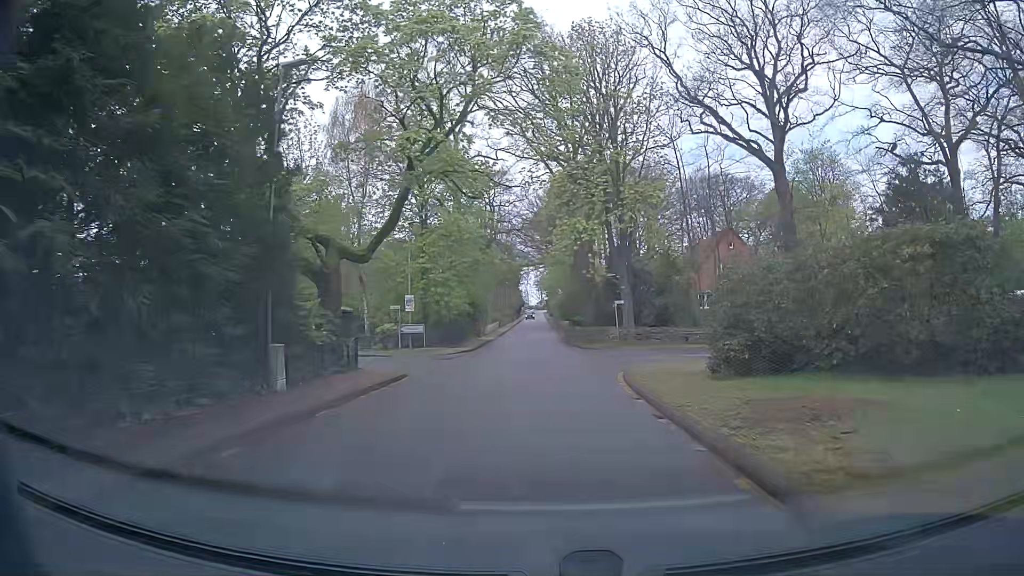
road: unclassified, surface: asphalt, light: Day
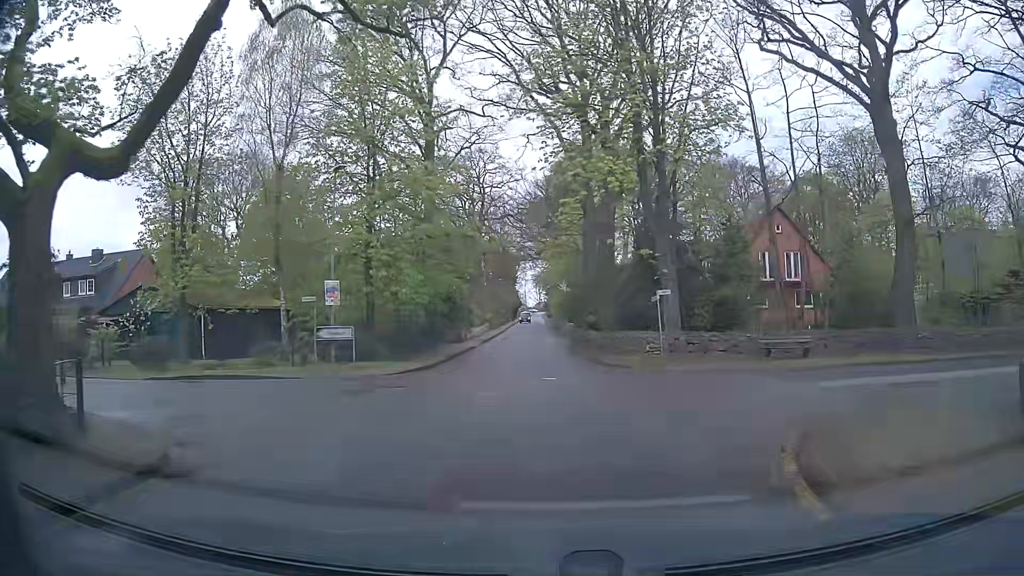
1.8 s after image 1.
(-0.1, +13.3) m; -1°
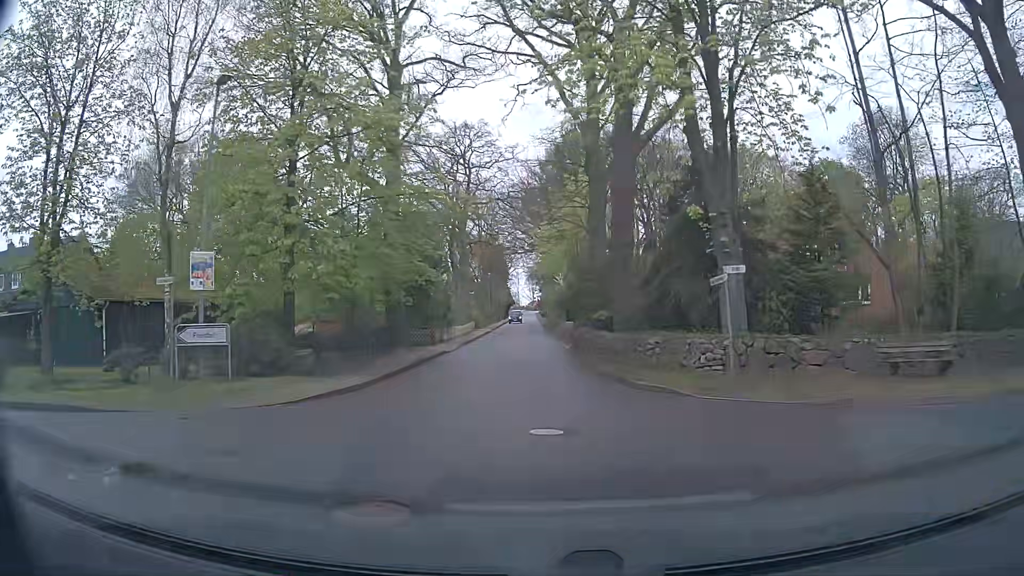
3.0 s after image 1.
(+0.1, +8.9) m; +1°
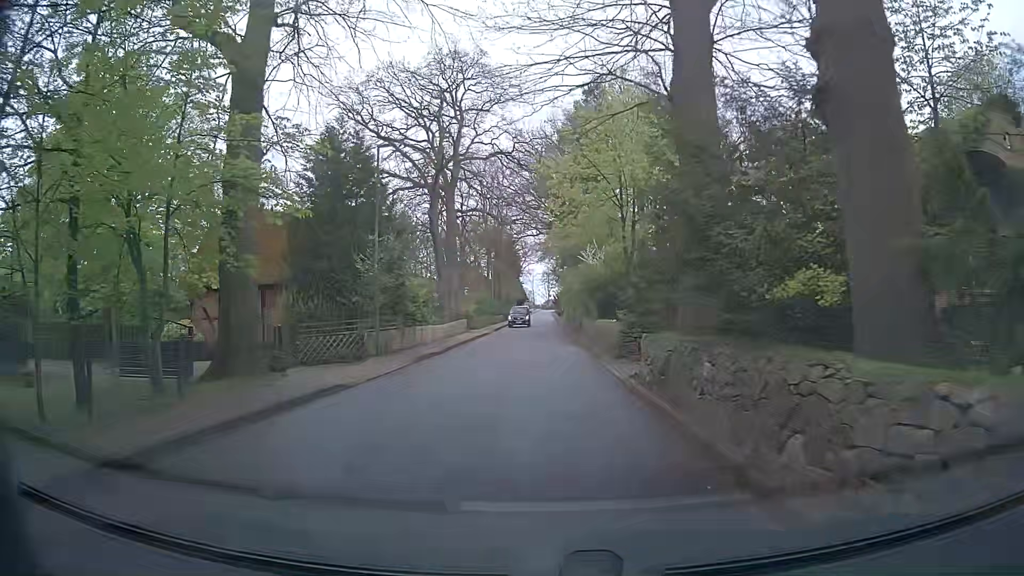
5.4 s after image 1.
(-0.2, +17.9) m; -2°
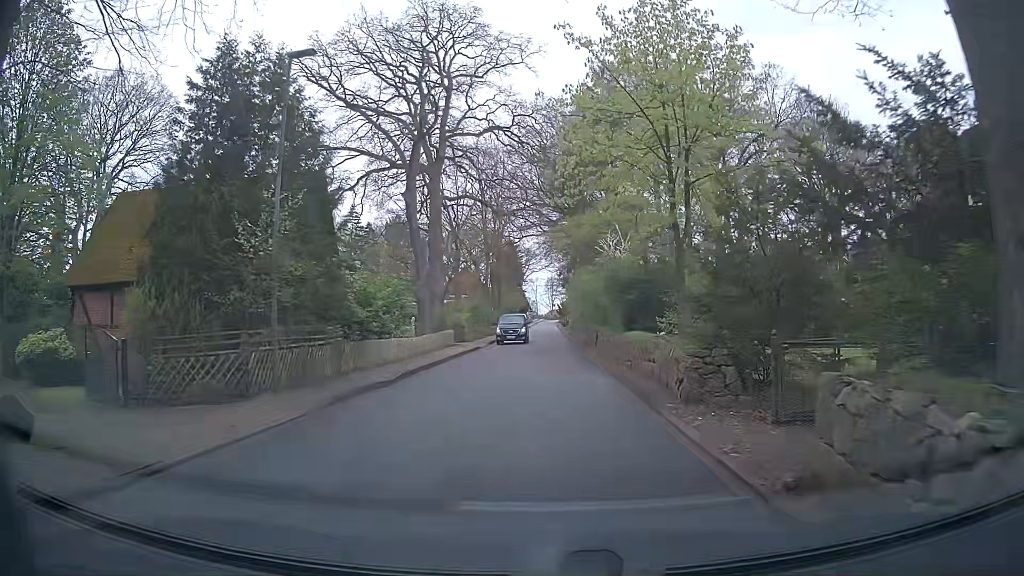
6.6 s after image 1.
(-0.1, +8.8) m; +1°
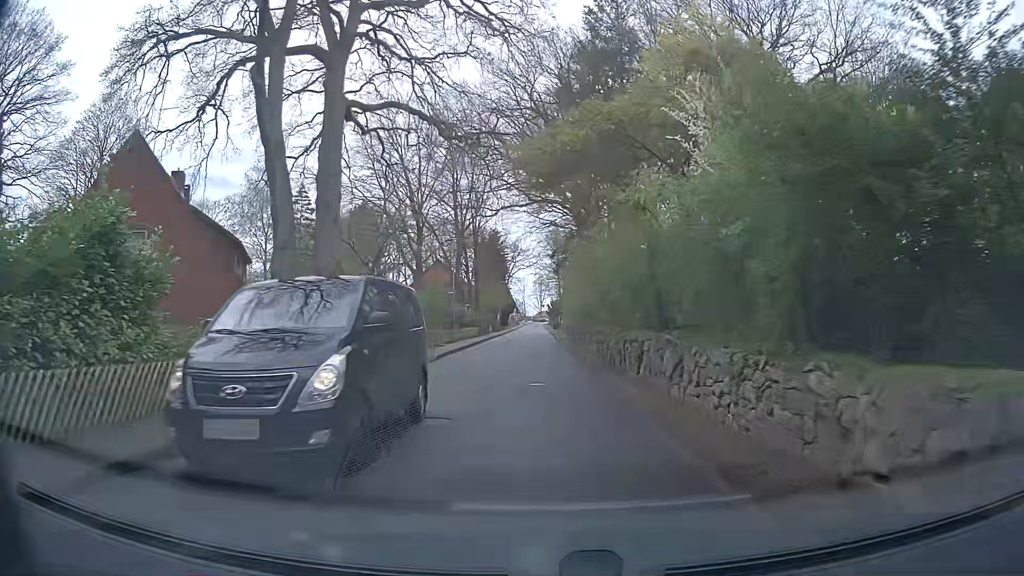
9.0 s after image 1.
(-0.1, +17.6) m; -1°
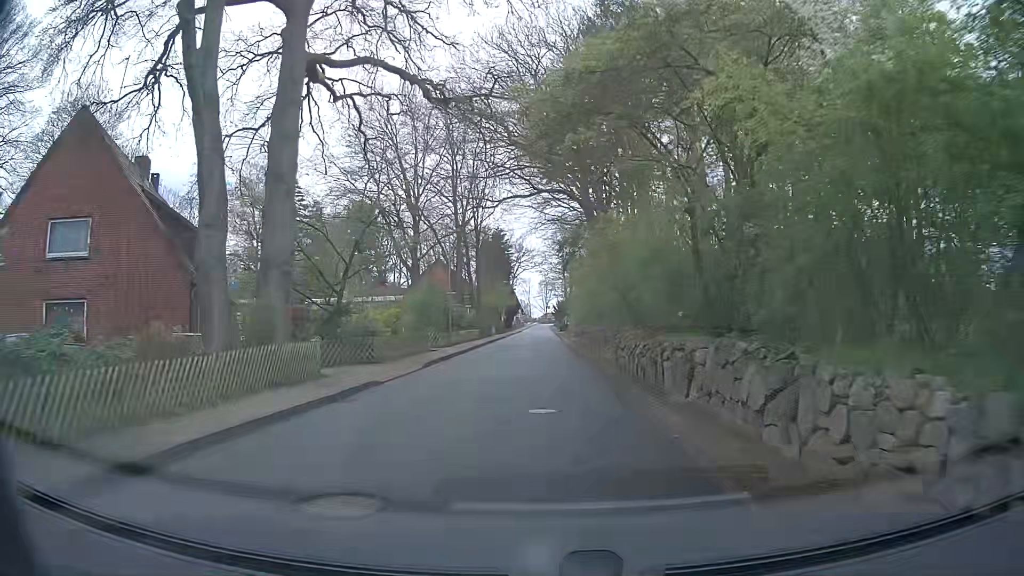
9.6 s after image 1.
(0.0, +4.4) m; 0°
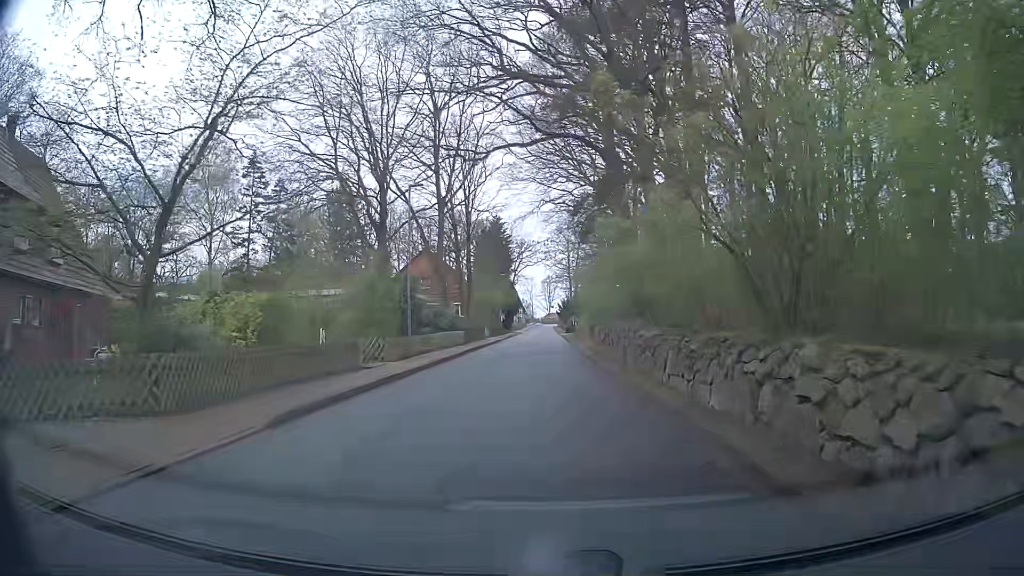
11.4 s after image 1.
(-0.2, +13.3) m; -1°
(0, +10) (0, +20) (+1, +30) (+1, +40) (+1, +50) (+1, +60) (+1, +70) (+2, +80) (+2, +90) (+2, +100) m
